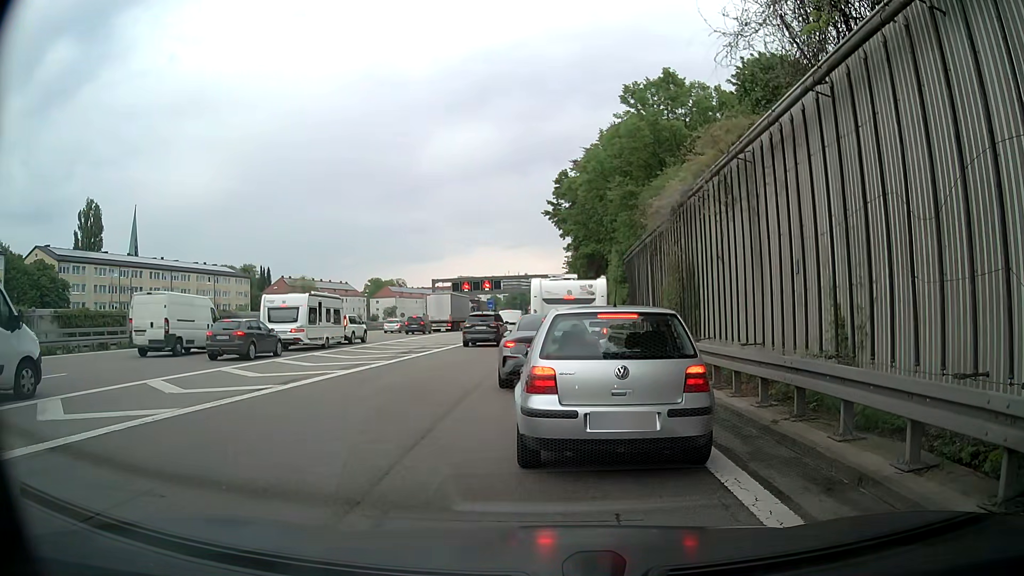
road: motorway_link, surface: asphalt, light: Day
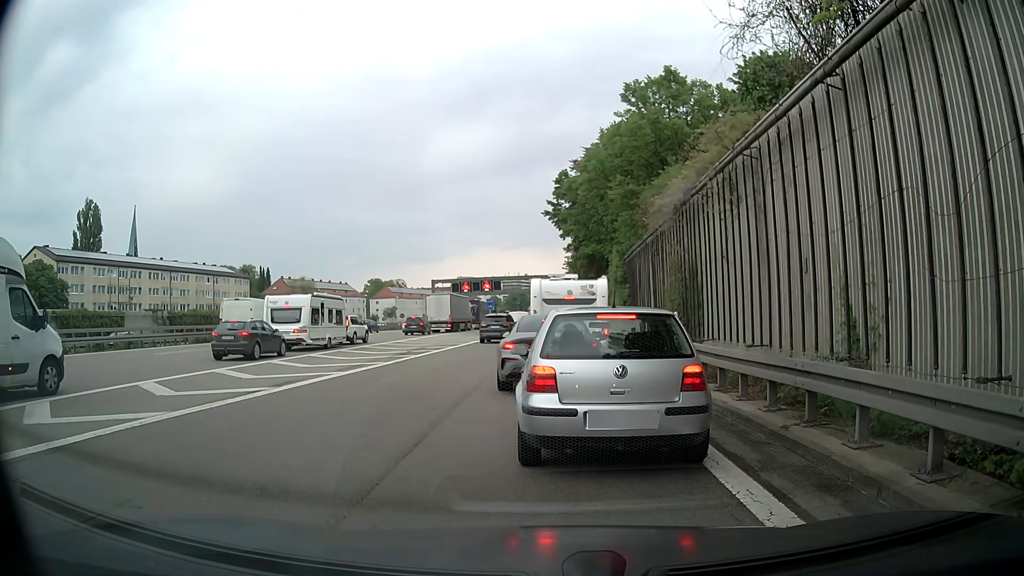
(0.0, +0.3) m; 0°
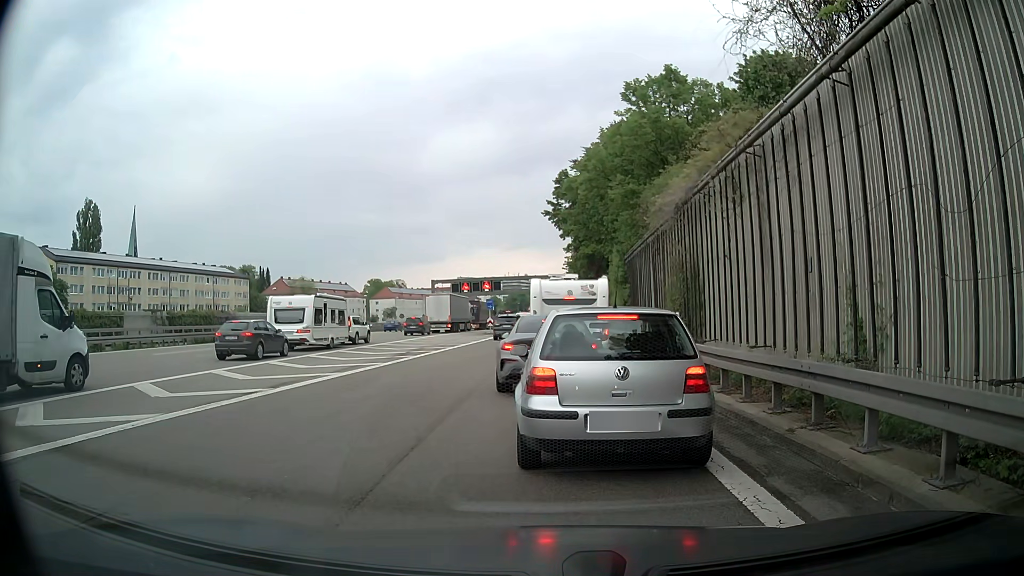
(0.0, +0.2) m; 0°
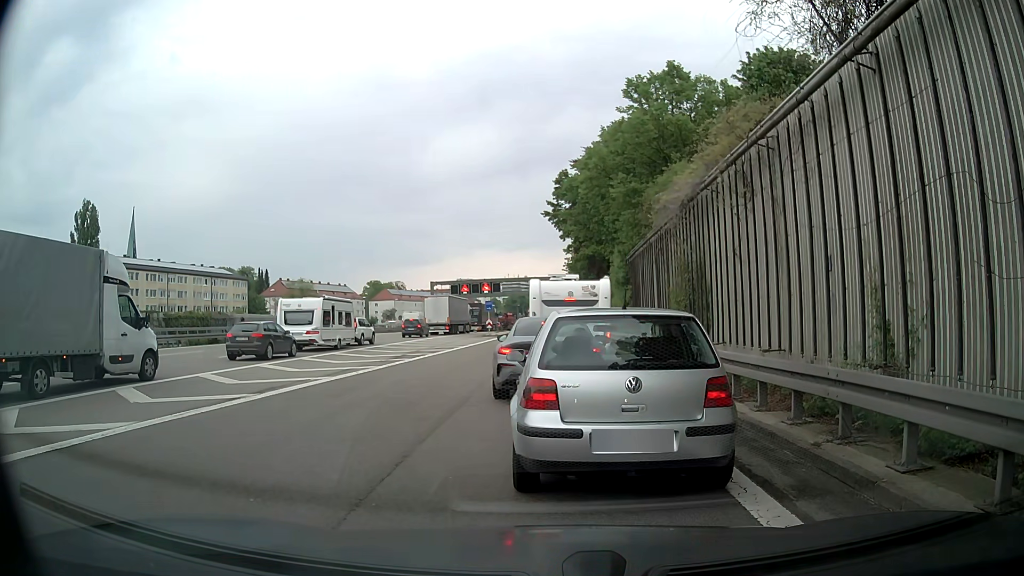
(0.0, +0.7) m; 0°
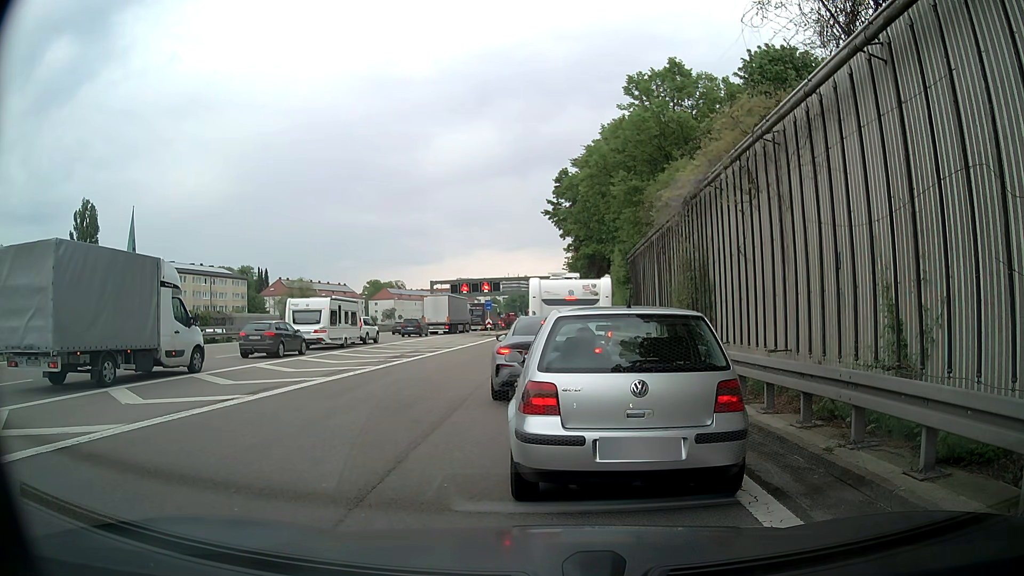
(0.0, +0.4) m; 0°
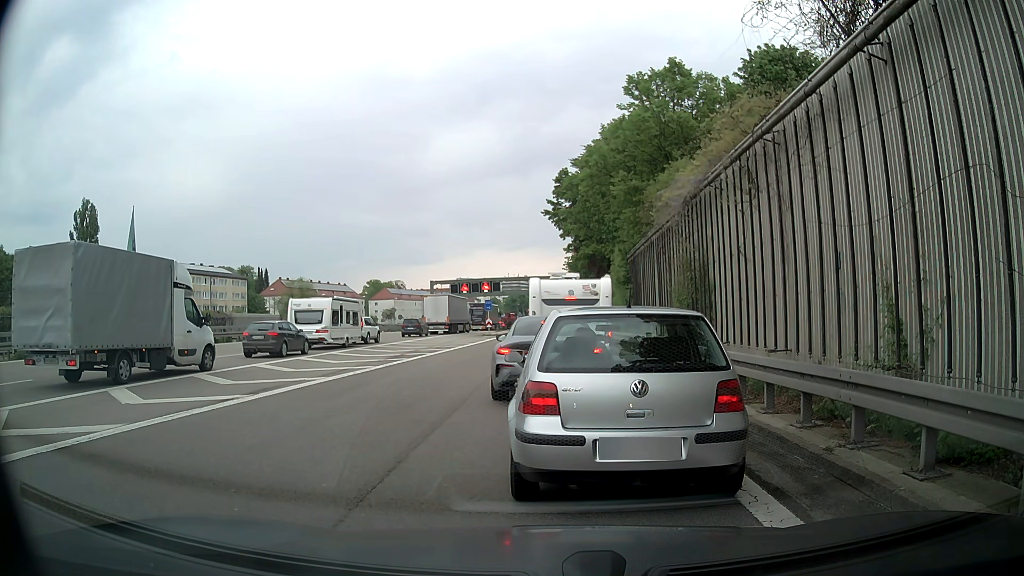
(0.0, 0.0) m; 0°
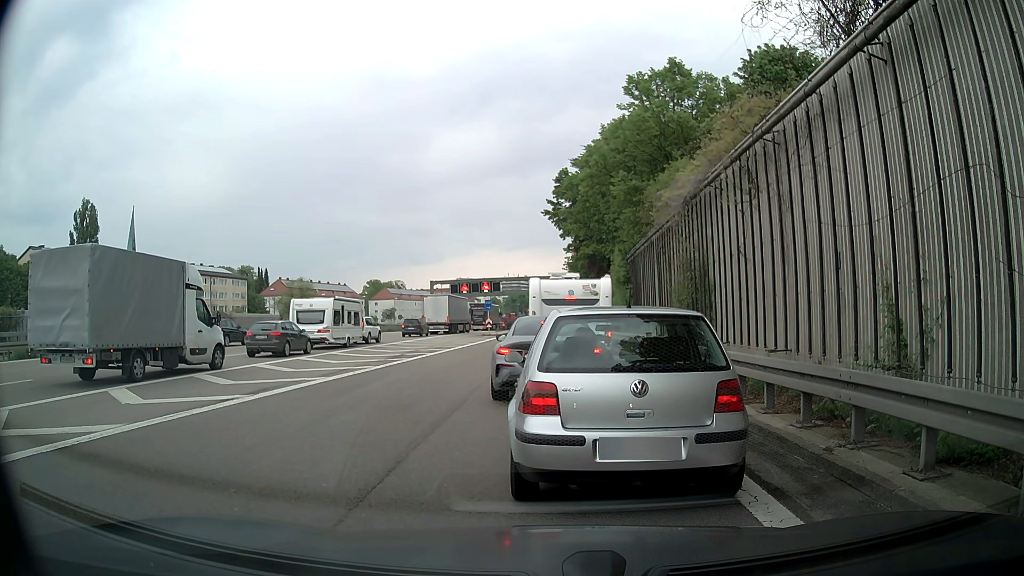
(0.0, 0.0) m; 0°
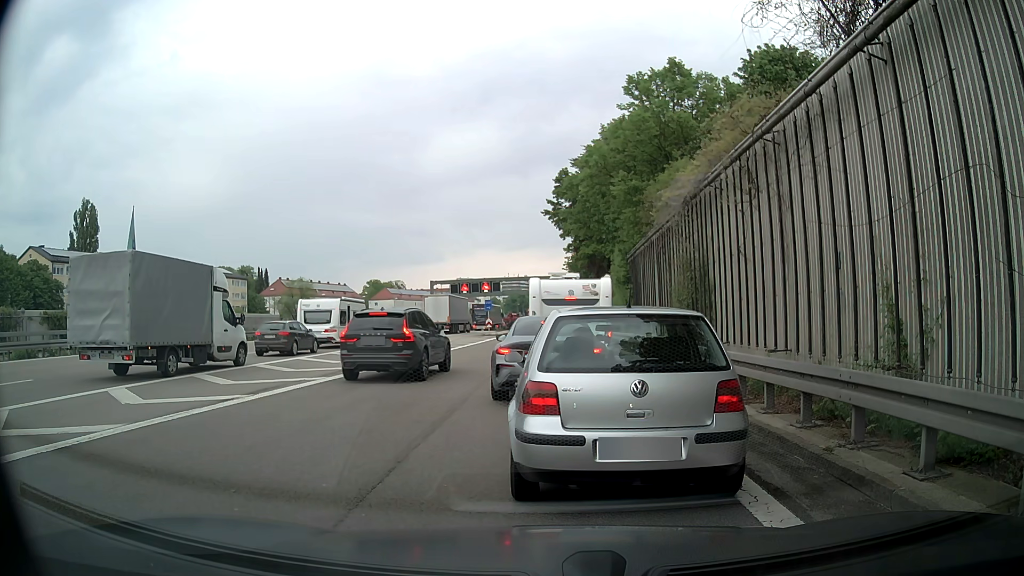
(0.0, 0.0) m; 0°
